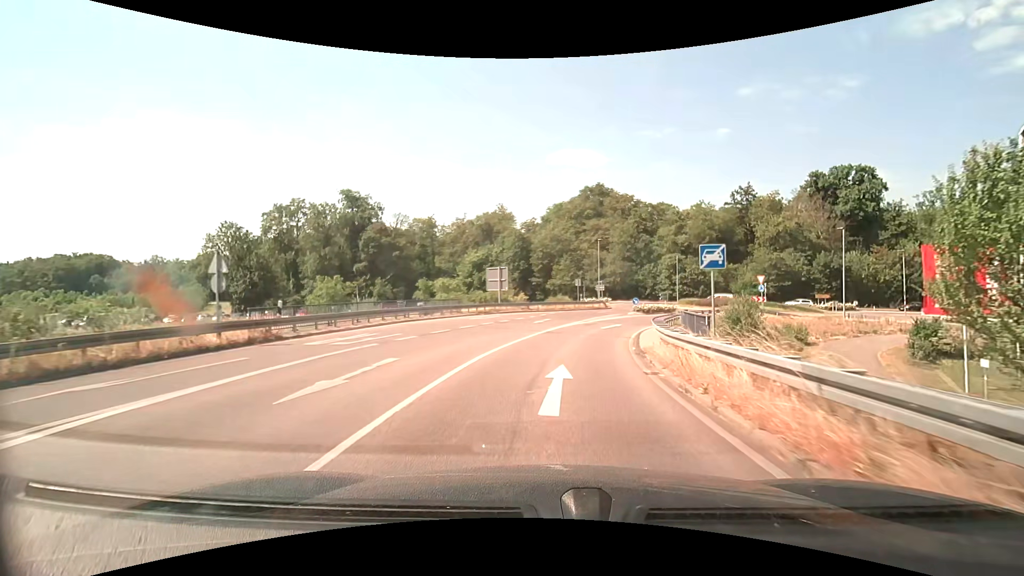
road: trunk_link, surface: asphalt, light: Day
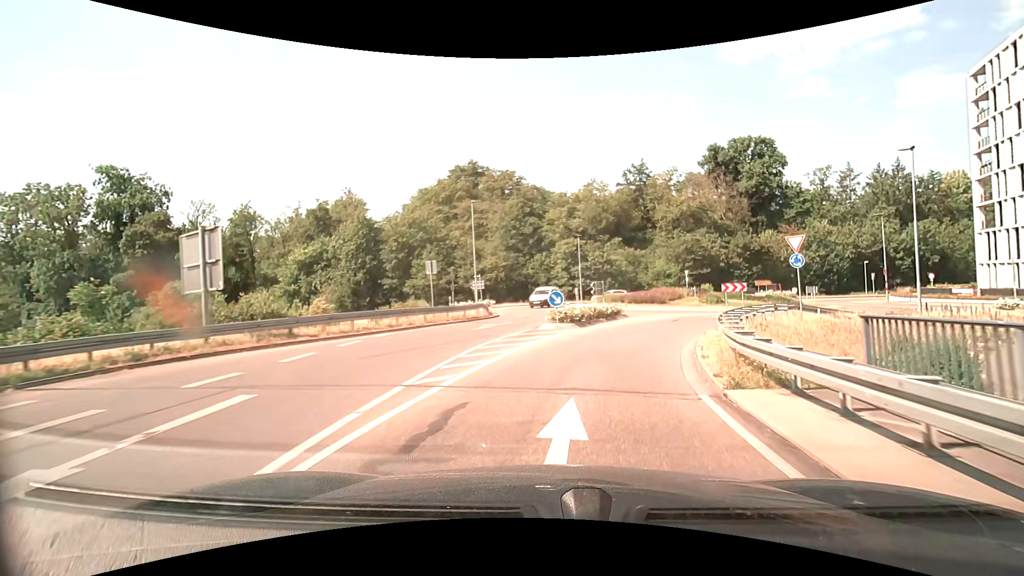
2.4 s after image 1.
(+2.3, +25.1) m; +13°
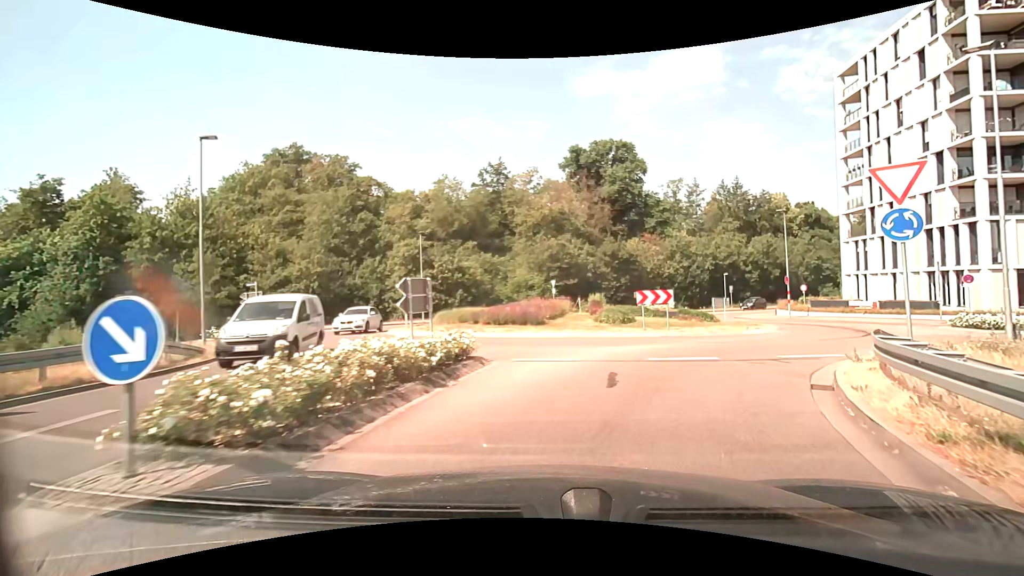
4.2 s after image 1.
(+1.9, +14.8) m; +17°
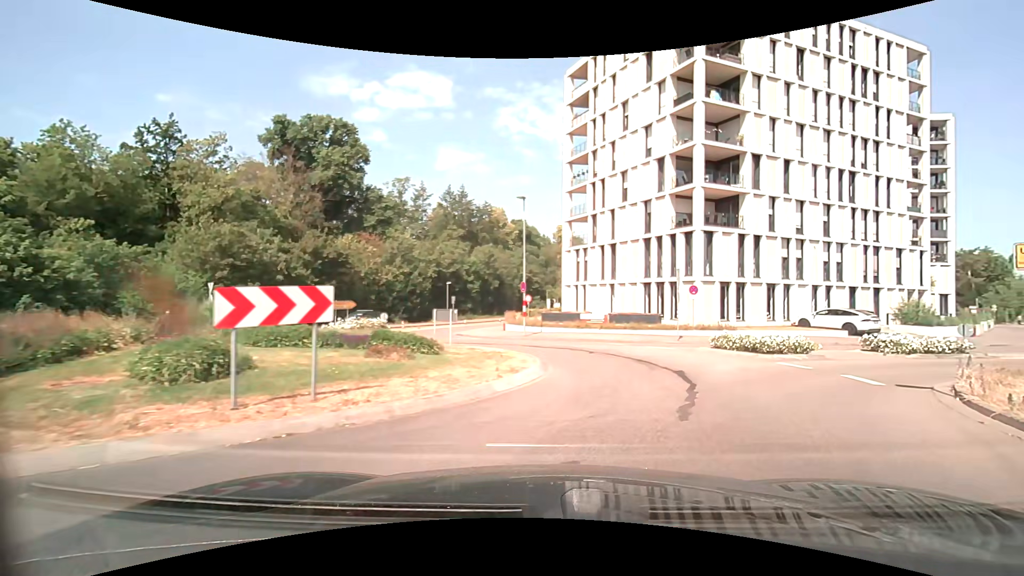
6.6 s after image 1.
(+3.2, +12.6) m; +31°
